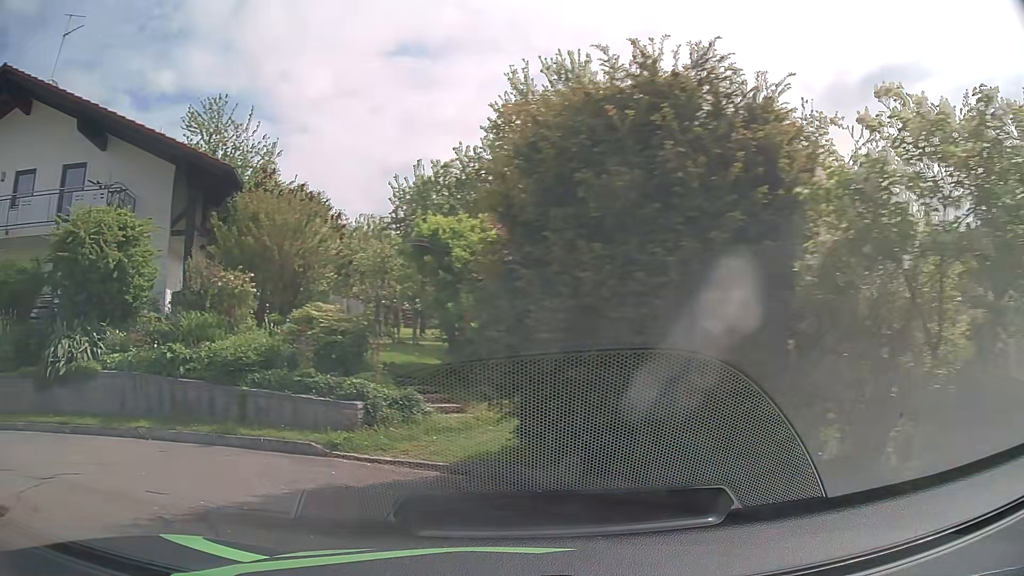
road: residential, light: Day
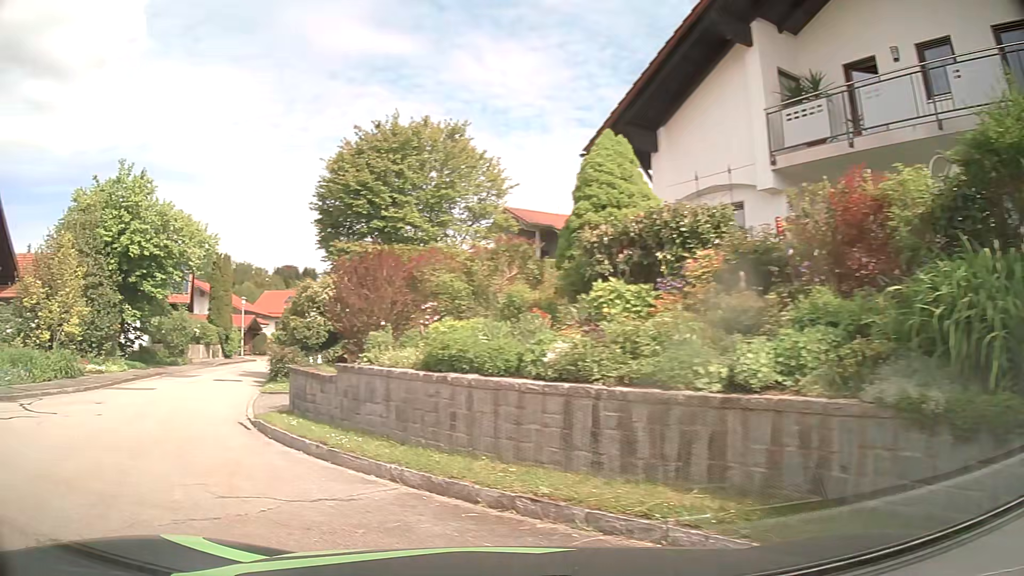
(-5.7, +7.5) m; -78°
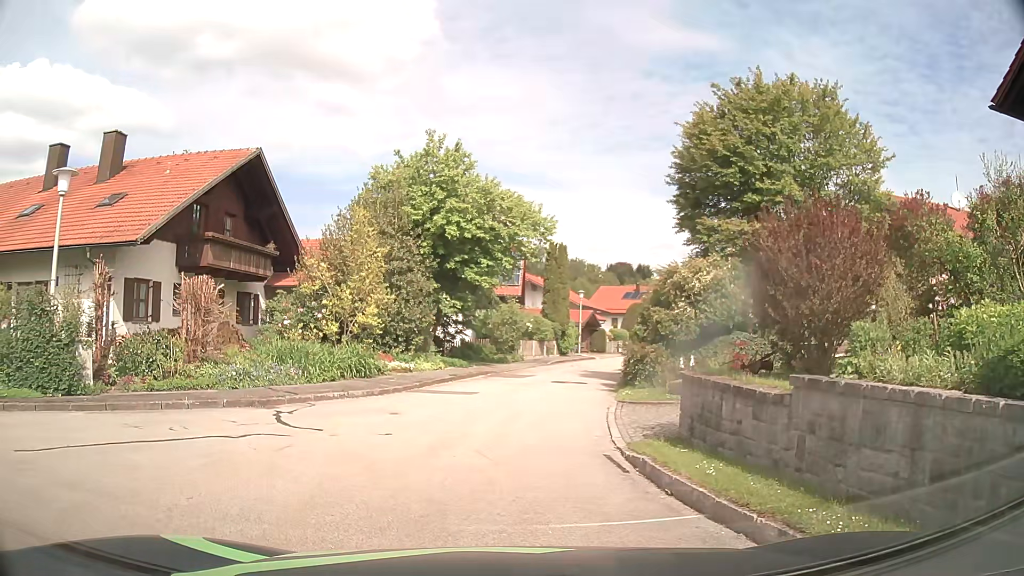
(-1.0, +3.6) m; -25°
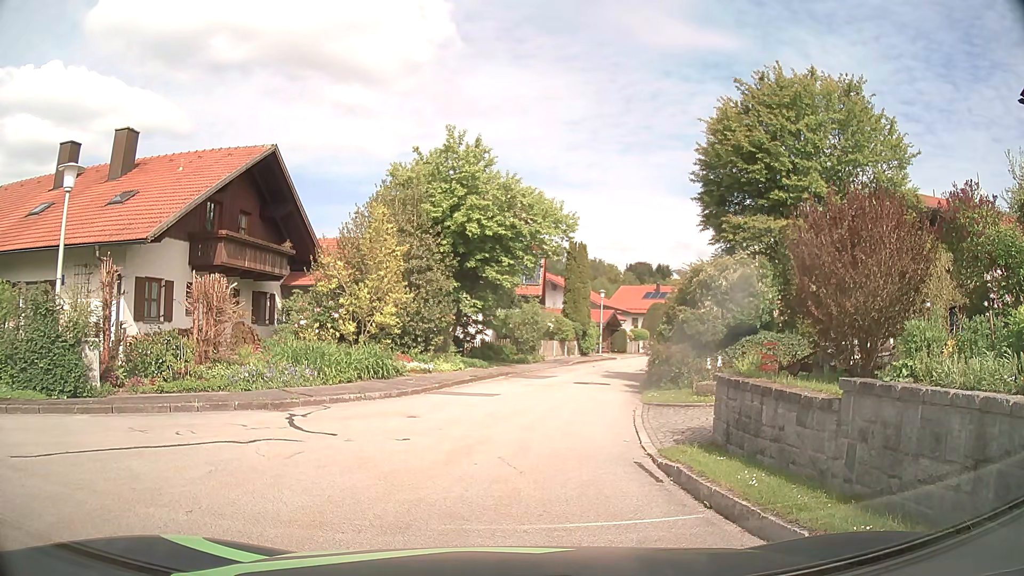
(0.0, +0.5) m; 0°
